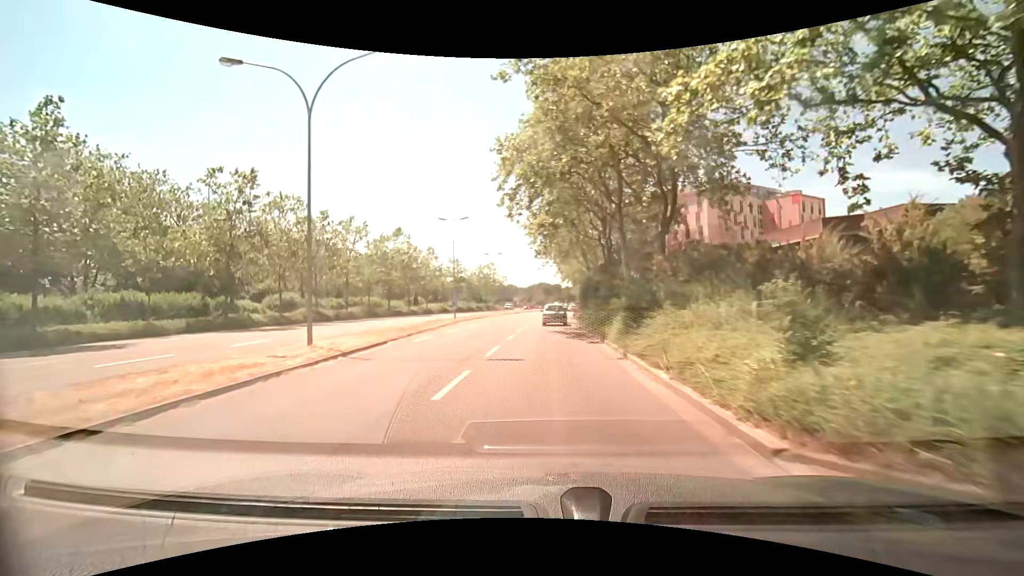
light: Day
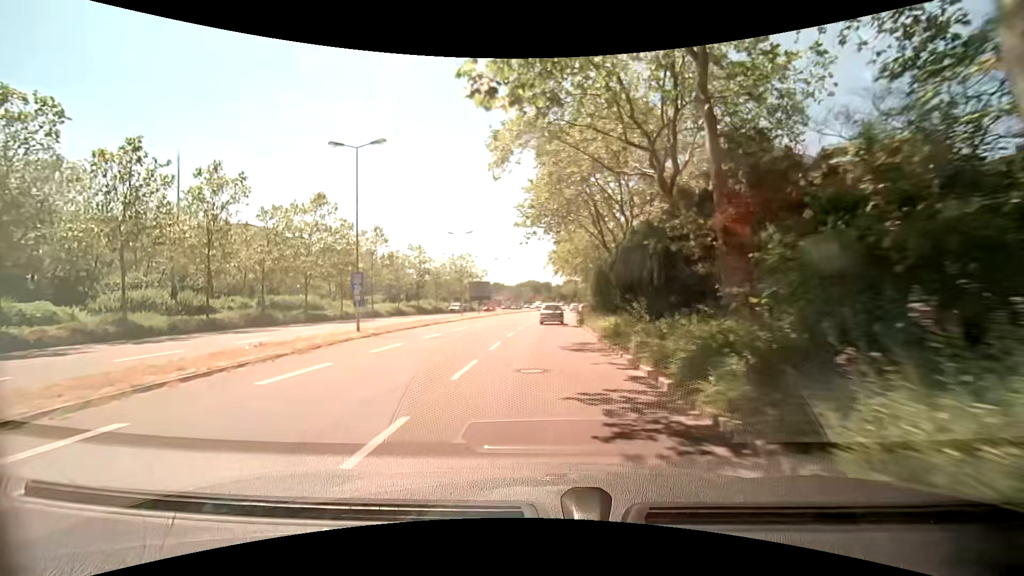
(+0.4, +22.1) m; +2°
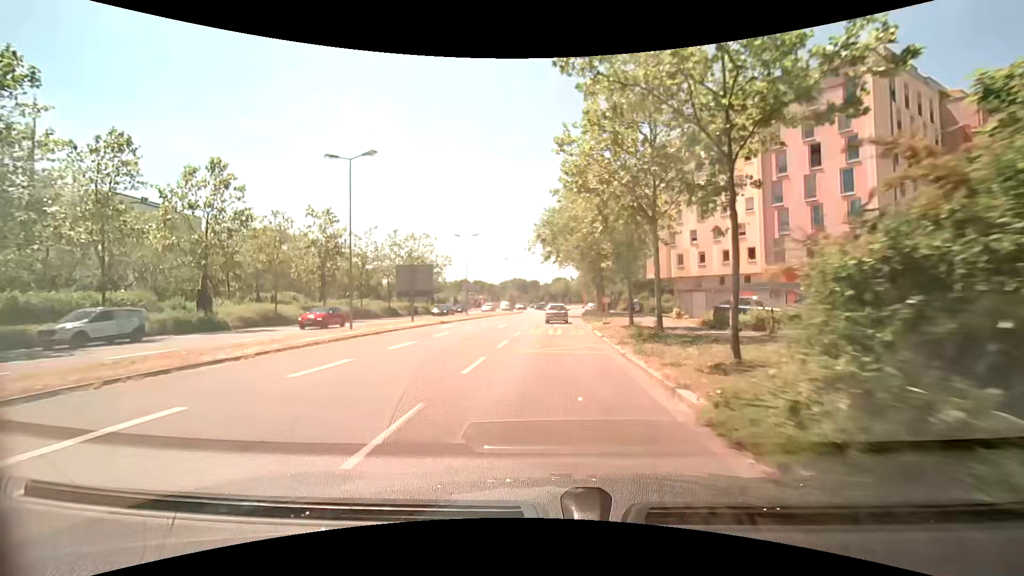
(+0.1, +29.1) m; +1°
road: secondary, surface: asphalt
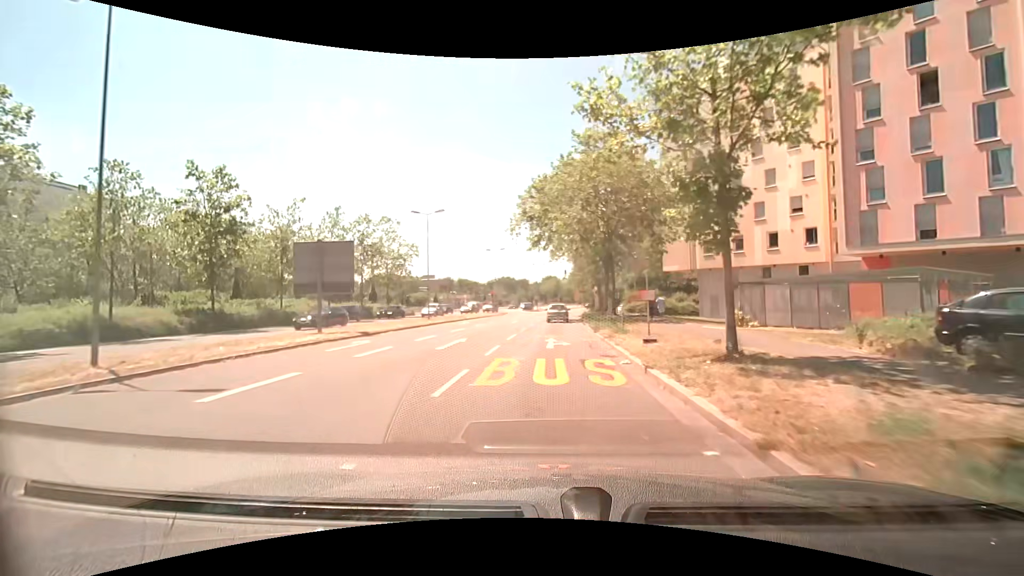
(+0.1, +14.5) m; +1°
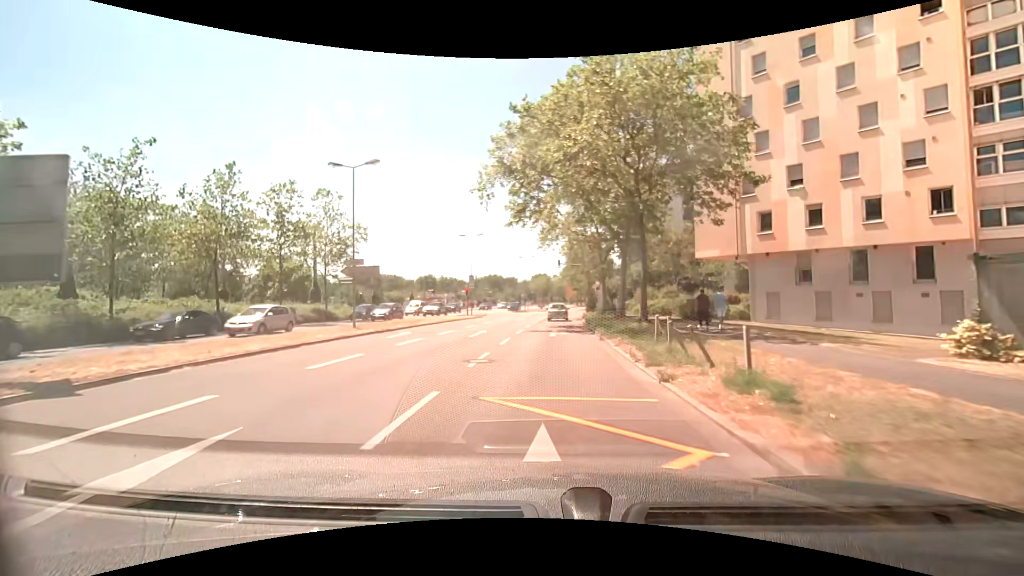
(+0.2, +14.5) m; +1°
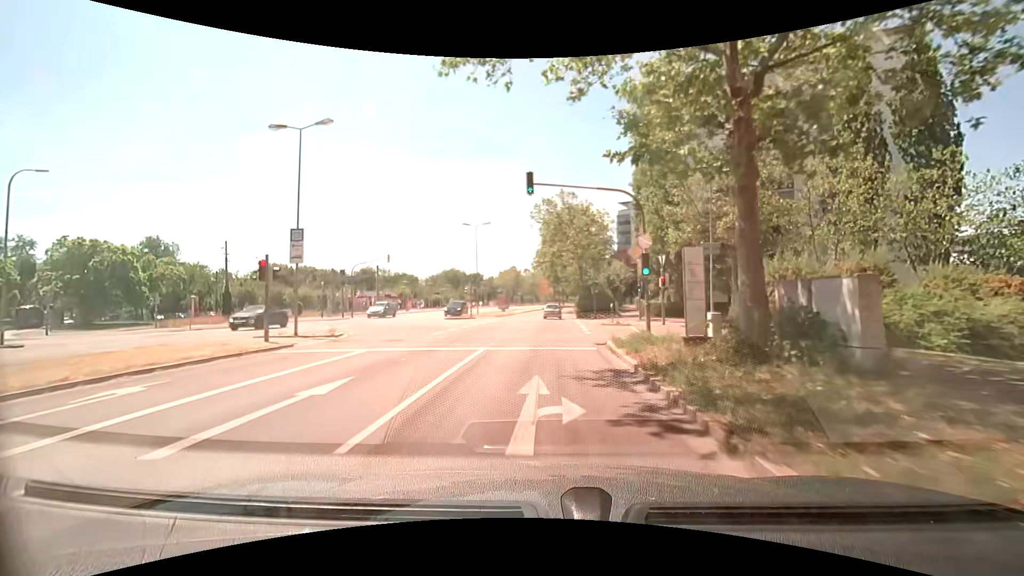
(+1.1, +36.0) m; +4°
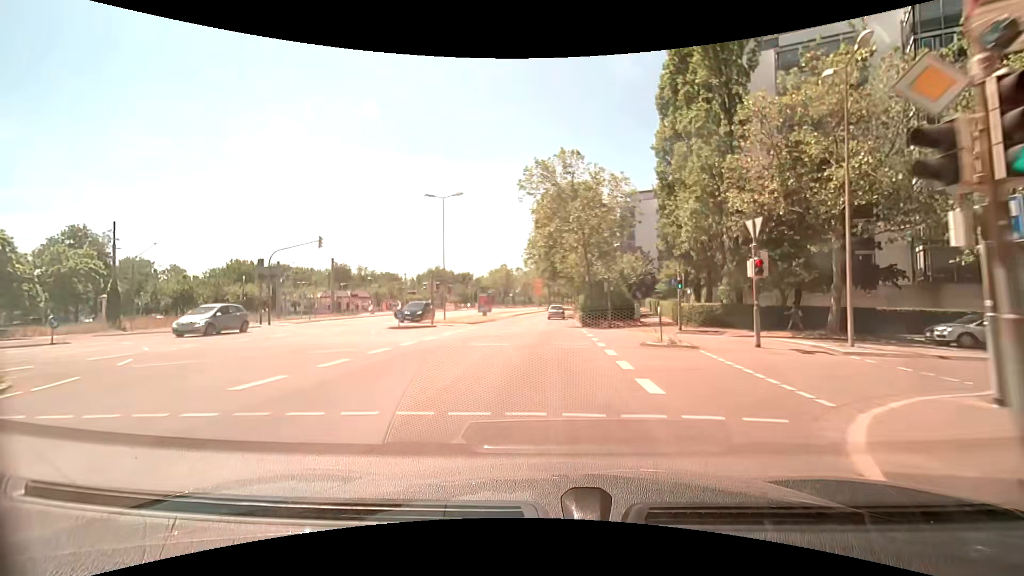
(-0.1, +14.2) m; 0°
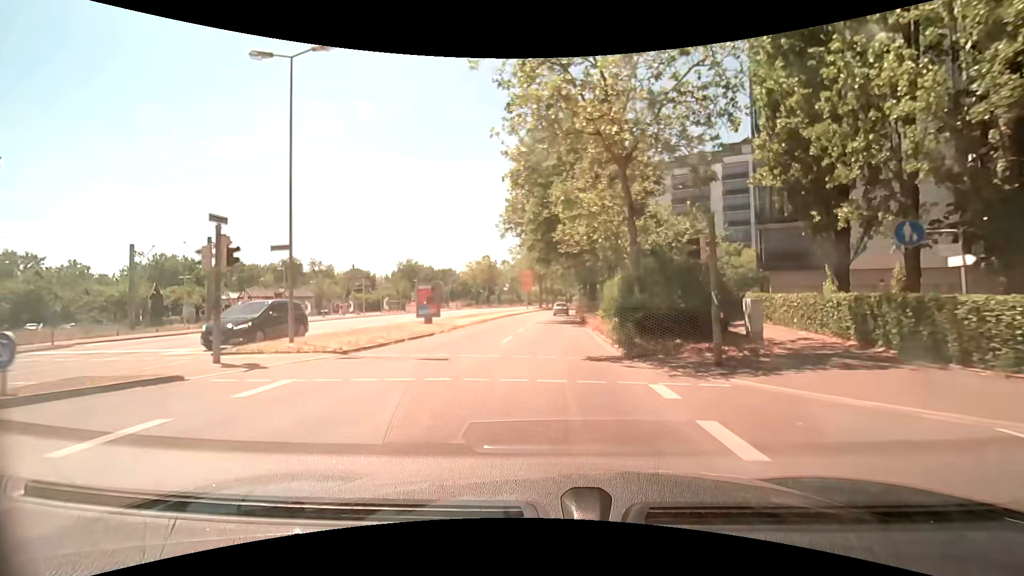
(+0.2, +21.3) m; +1°
(0, +10) (0, +20) (0, +30) (+1, +40) (+1, +50) (+2, +60) (+2, +70) (+4, +80) (+5, +90) (+6, +100) m
